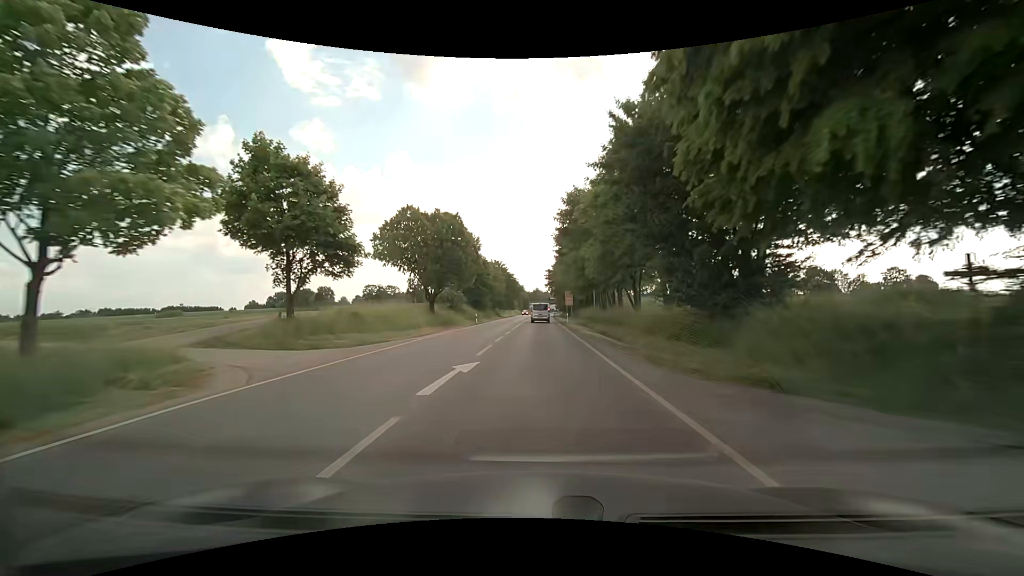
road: secondary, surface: asphalt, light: Day
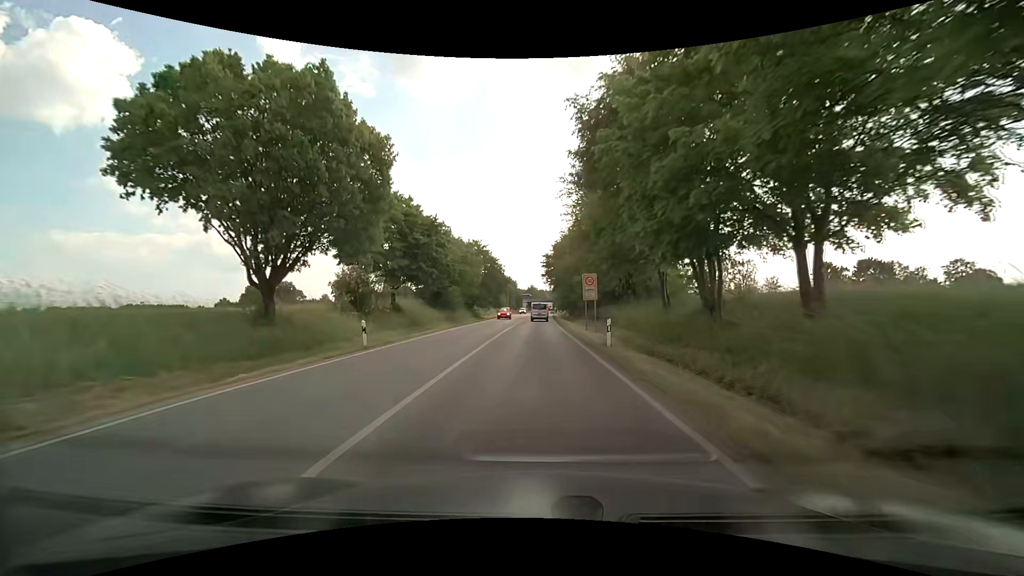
(+0.1, +30.3) m; +1°
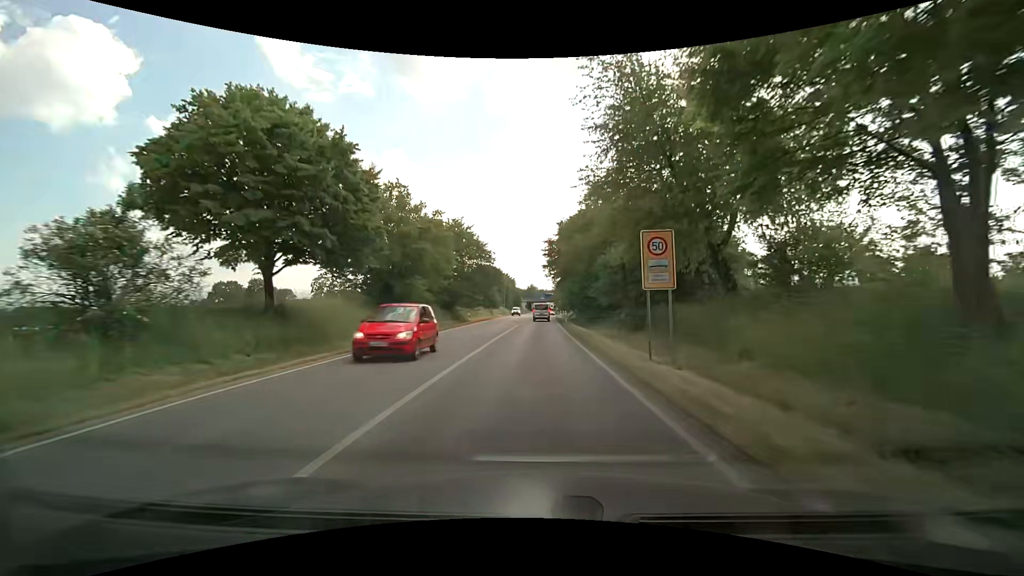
(-0.2, +18.5) m; -1°
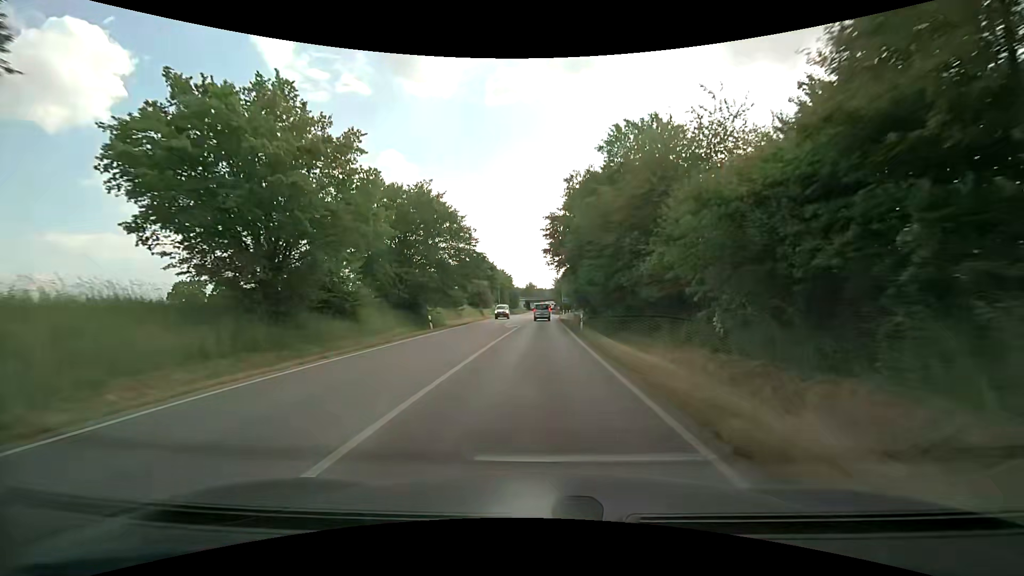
(0.0, +17.4) m; 0°
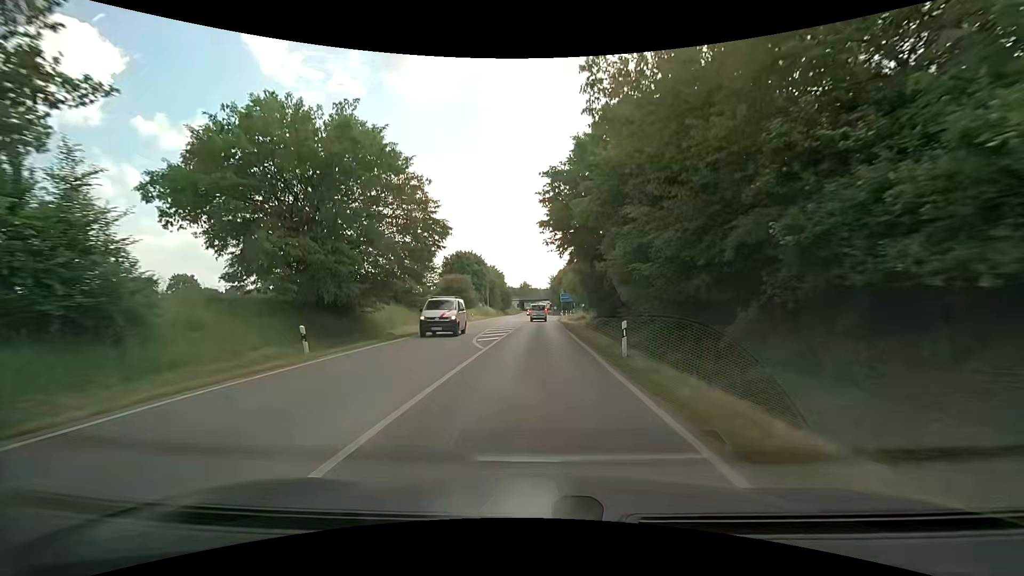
(+0.1, +16.4) m; +1°
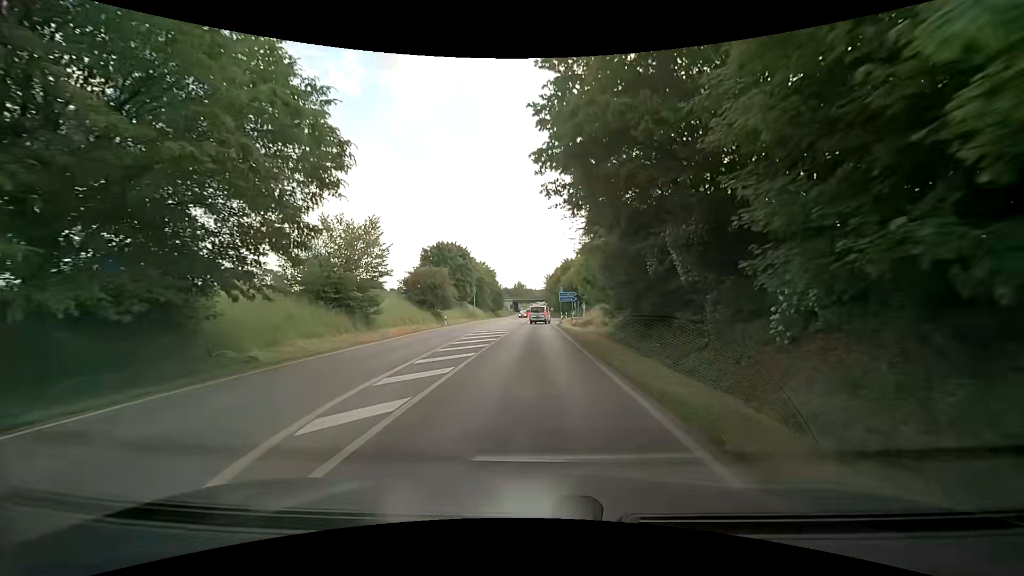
(+0.1, +15.6) m; 0°
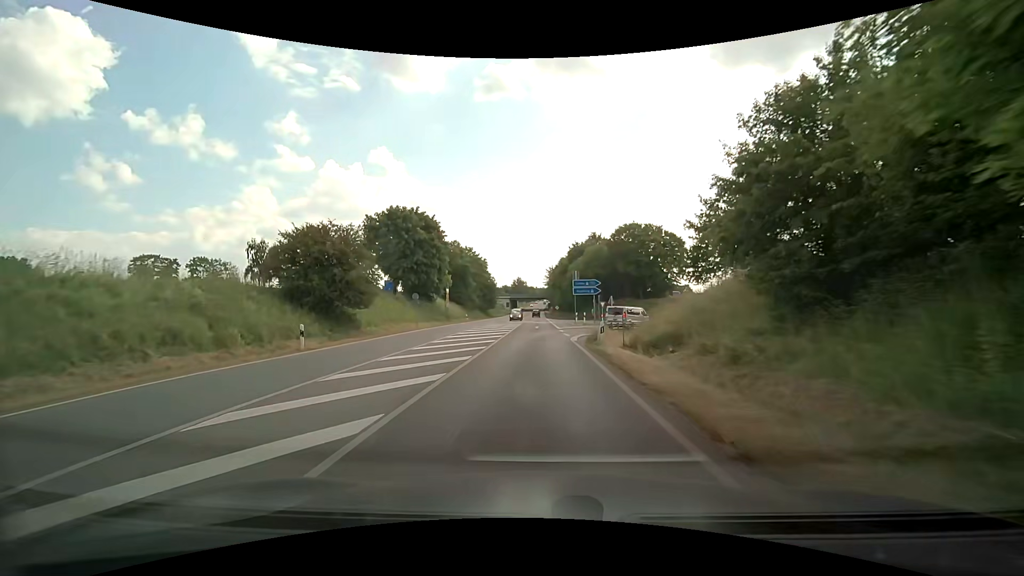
(+0.1, +30.2) m; 0°
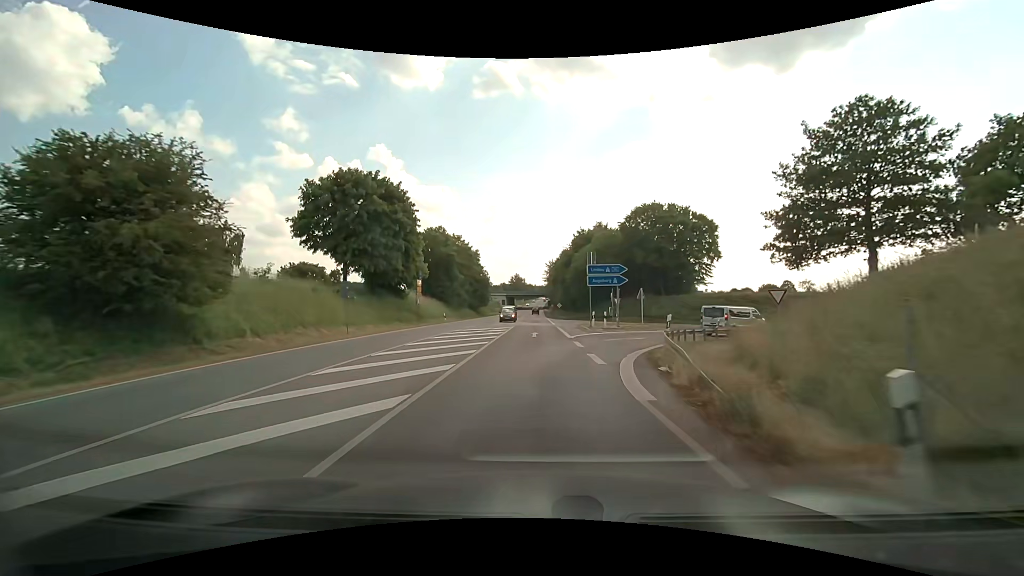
(-0.1, +15.6) m; -1°
(0, +10) (0, +20) (0, +30) (0, +40) (0, +50) (0, +60) (0, +70) (0, +80) (0, +90) (0, +100) m
